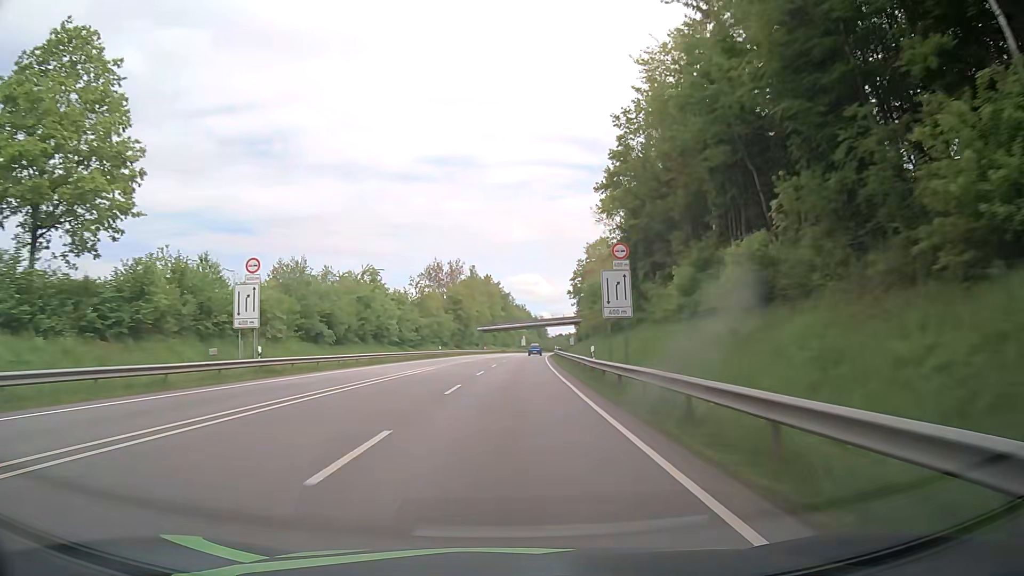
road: primary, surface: asphalt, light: Day
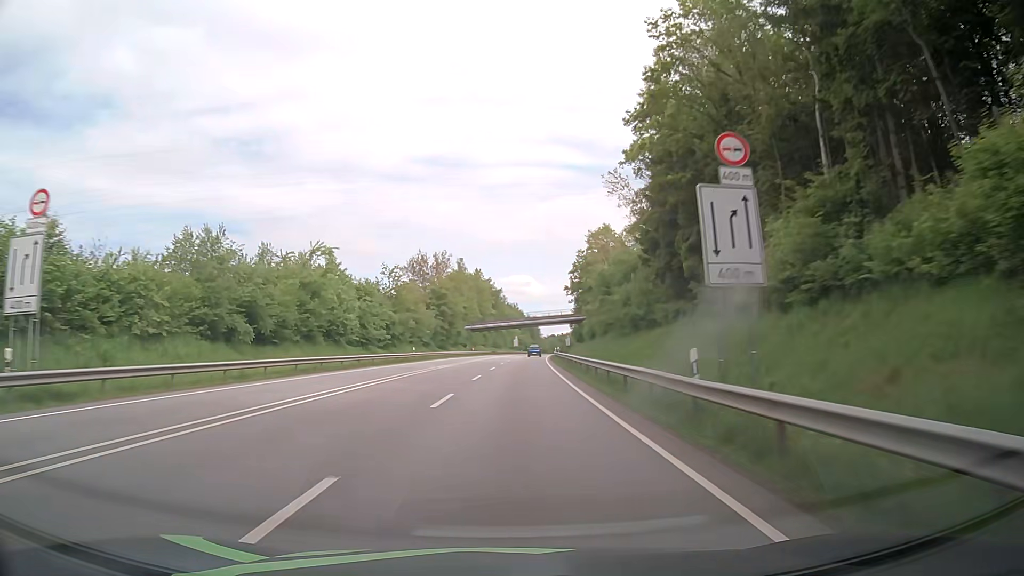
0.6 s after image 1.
(+0.1, +15.8) m; +1°
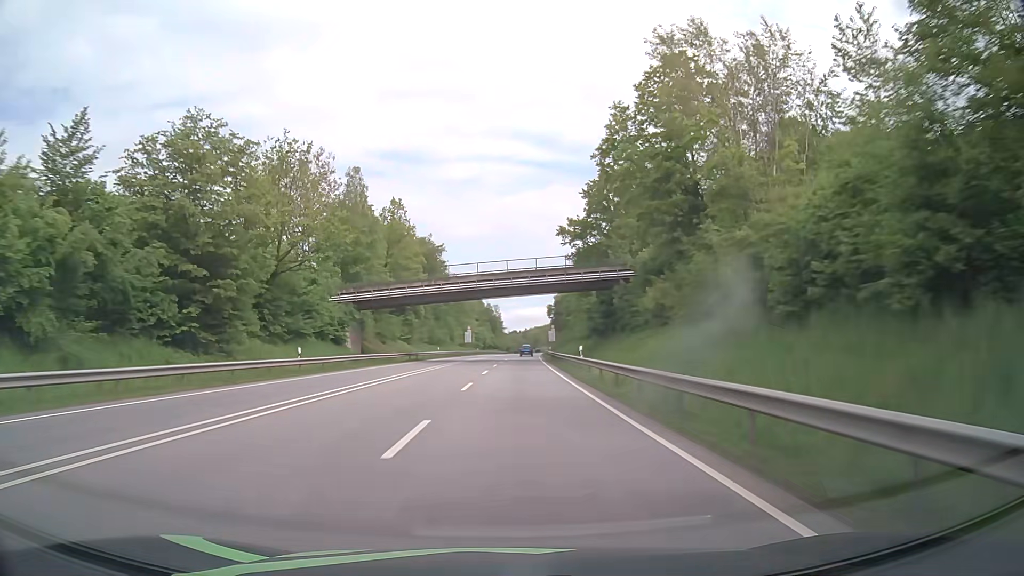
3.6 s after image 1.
(+2.5, +79.4) m; +3°
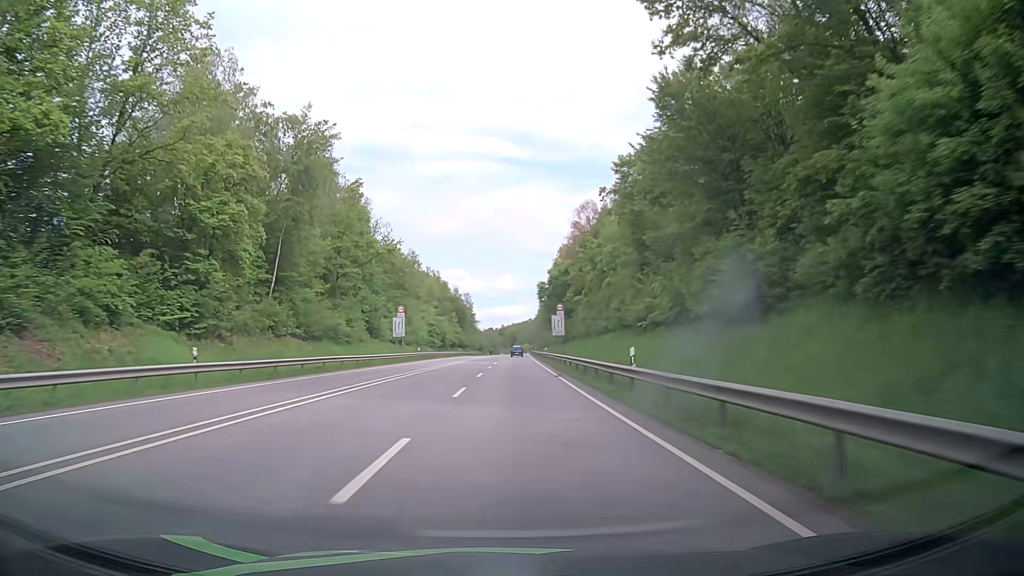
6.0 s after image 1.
(+1.2, +62.7) m; +3°
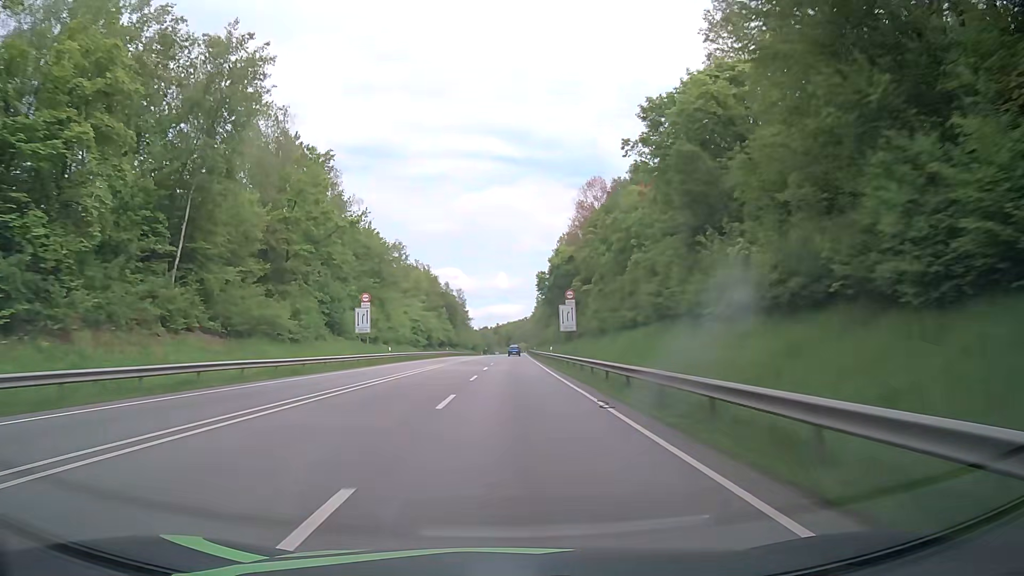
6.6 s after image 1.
(-0.2, +15.6) m; -1°
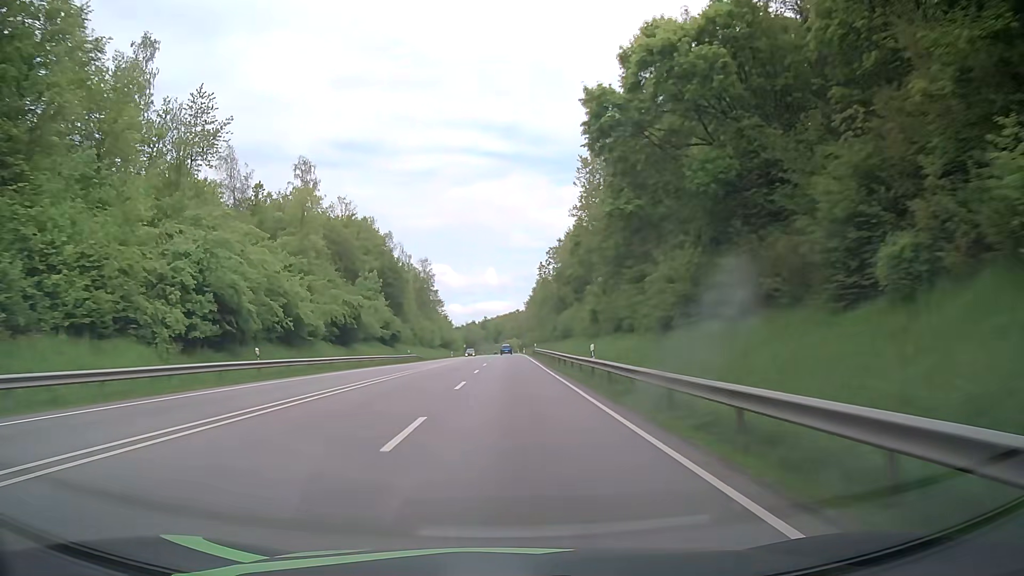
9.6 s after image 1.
(+0.5, +78.4) m; +1°
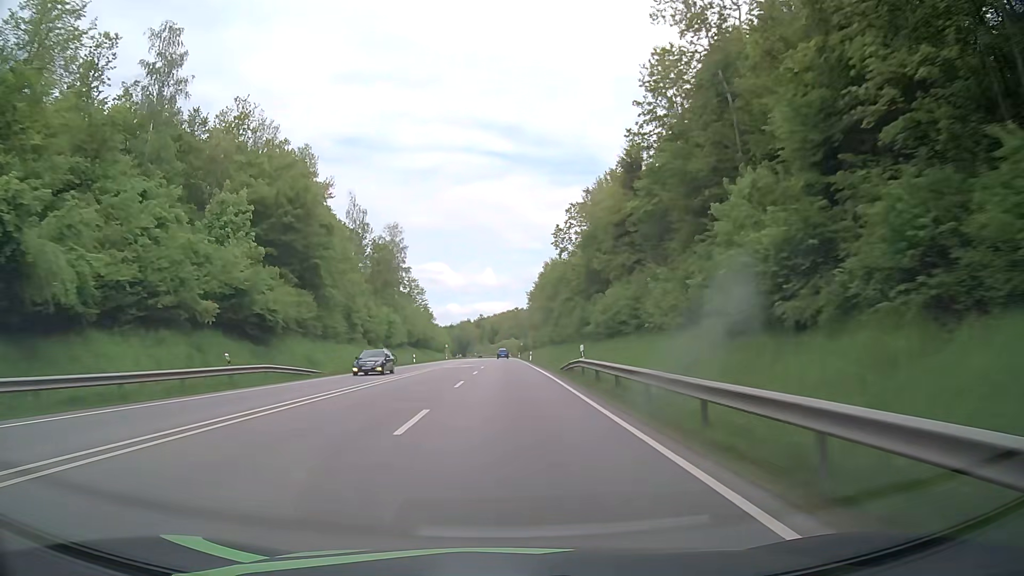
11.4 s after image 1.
(+0.1, +47.1) m; 0°
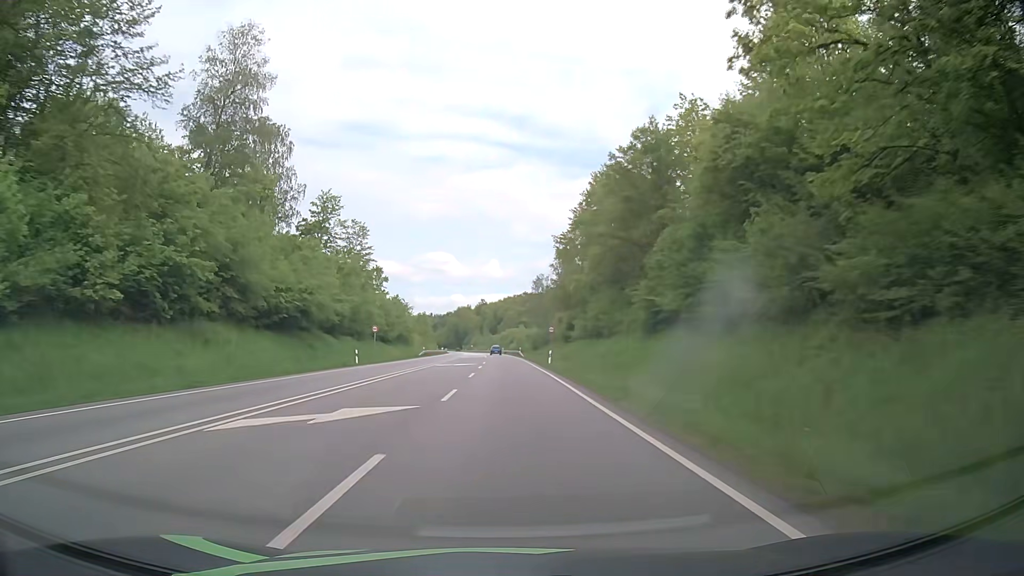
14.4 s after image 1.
(-0.4, +78.7) m; -1°
(0, +10) (0, +20) (0, +30) (0, +40) (0, +50) (0, +60) (0, +70) (0, +80) (-1, +90) (-1, +100) m
